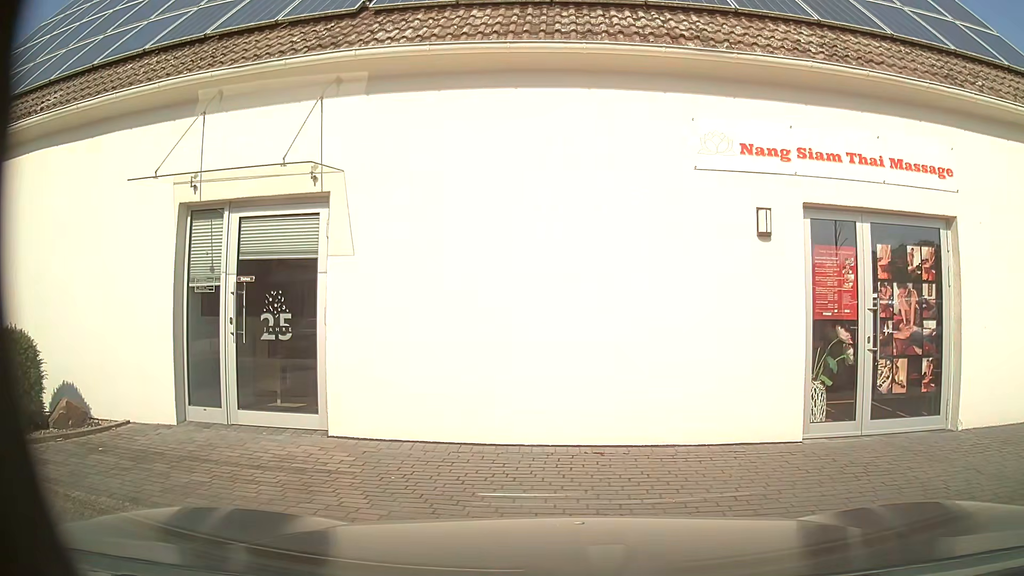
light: Day
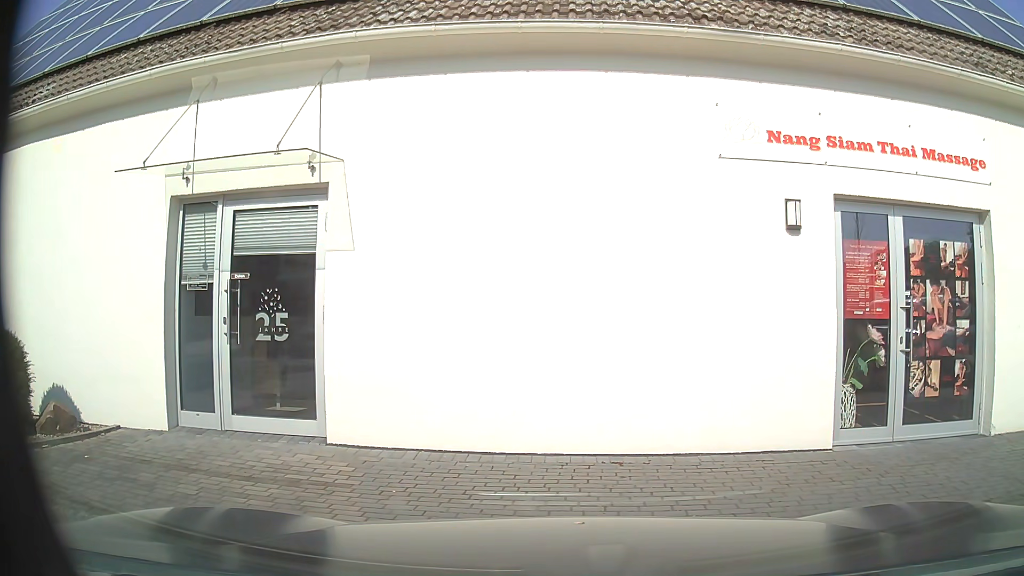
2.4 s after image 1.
(0.0, +0.5) m; 0°
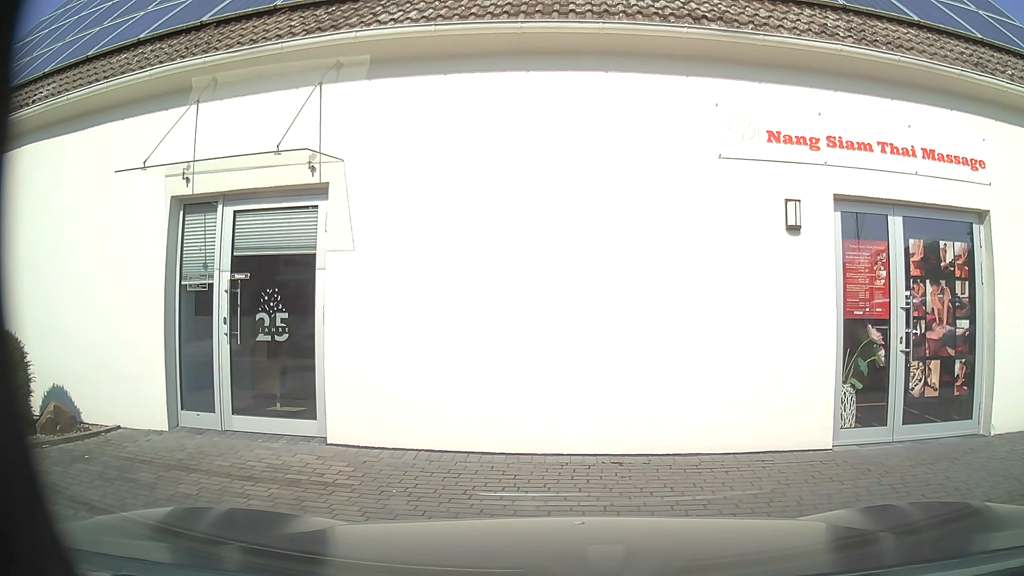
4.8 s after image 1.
(0.0, 0.0) m; 0°
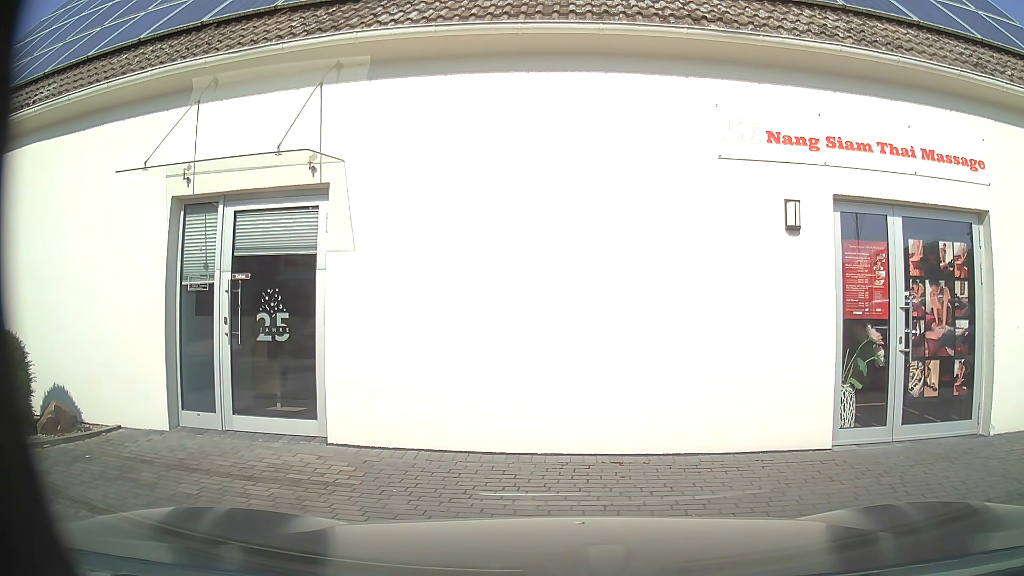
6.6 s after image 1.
(0.0, 0.0) m; 0°
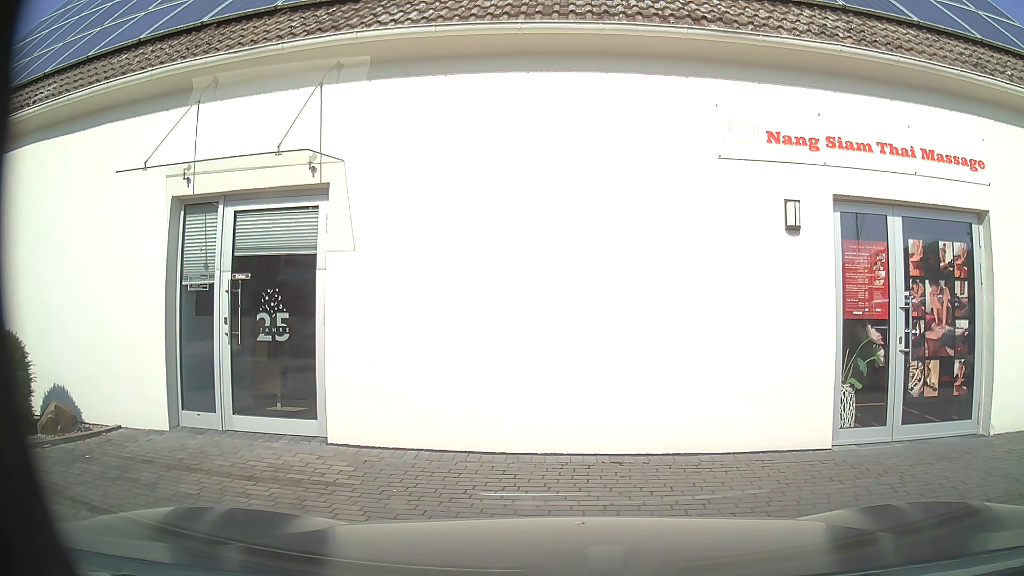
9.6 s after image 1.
(0.0, +0.1) m; 0°
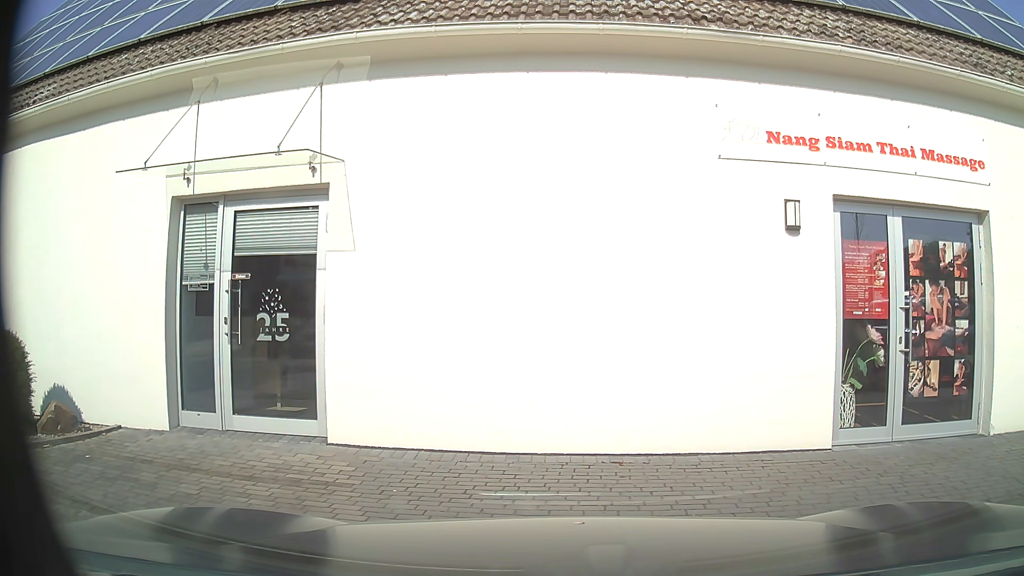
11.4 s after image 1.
(0.0, 0.0) m; 0°
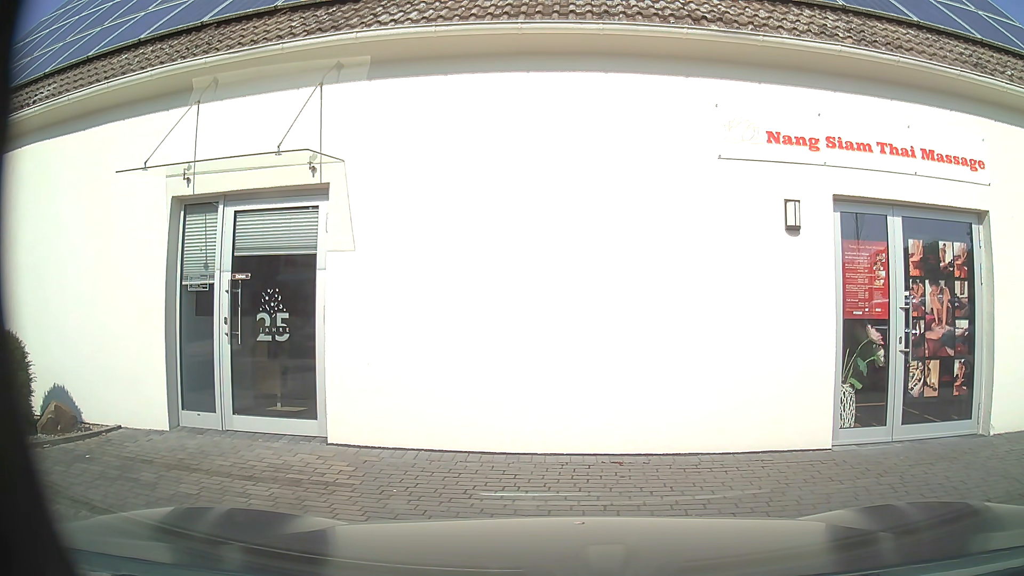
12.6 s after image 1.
(0.0, 0.0) m; 0°
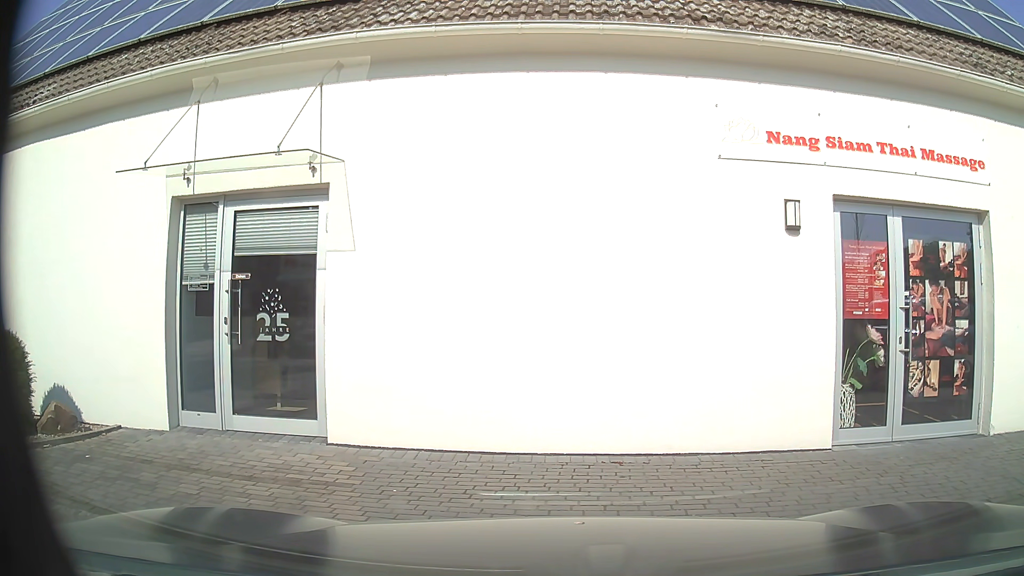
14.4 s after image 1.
(0.0, 0.0) m; 0°
